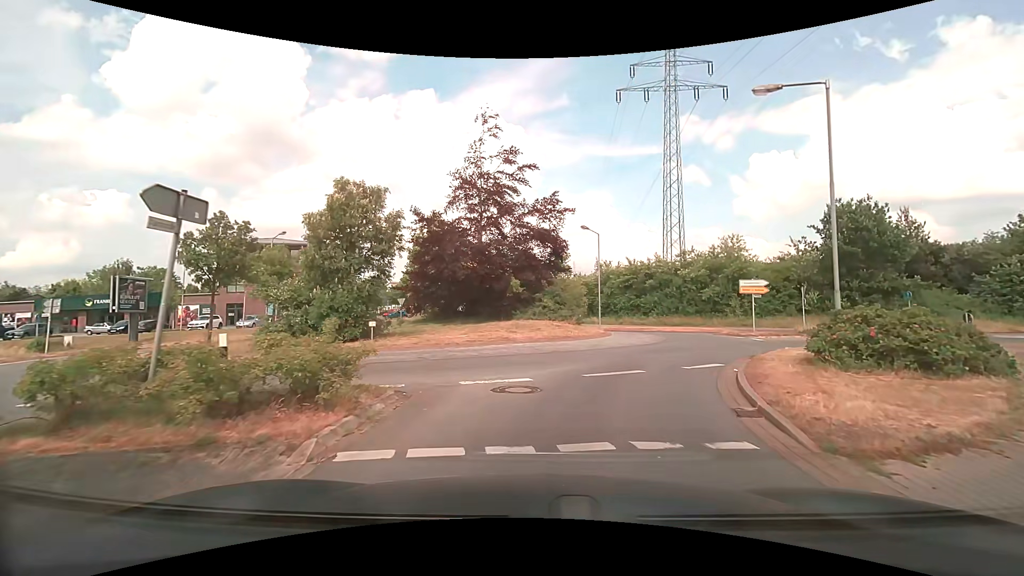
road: residential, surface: asphalt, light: Day
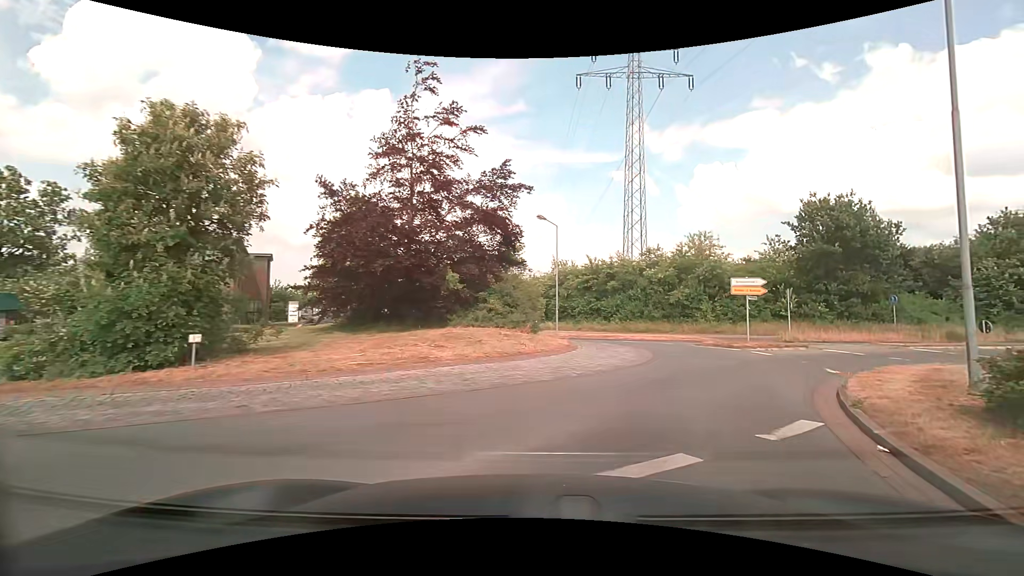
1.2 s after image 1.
(+0.1, +6.2) m; +4°
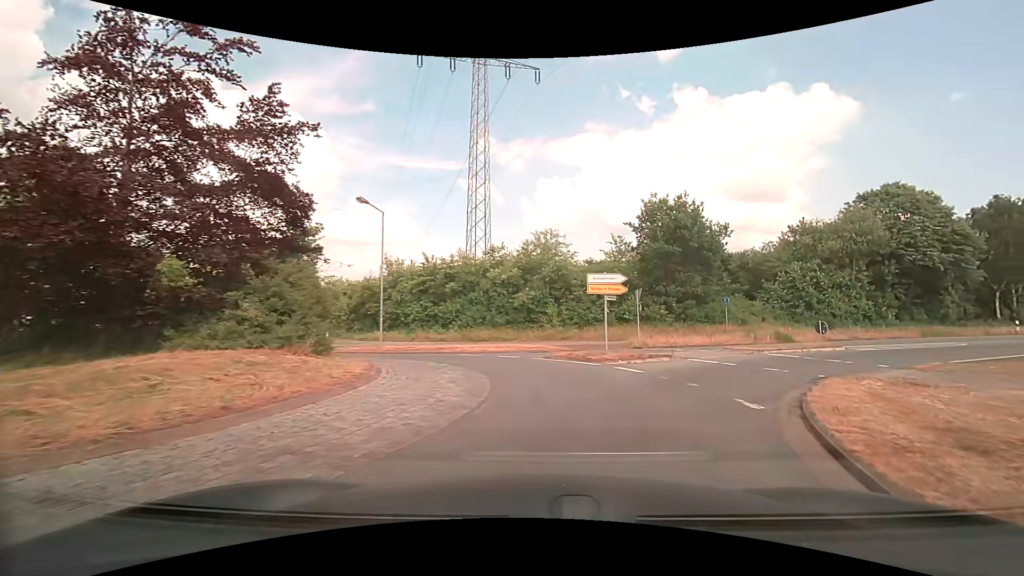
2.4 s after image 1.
(+0.9, +6.1) m; +17°
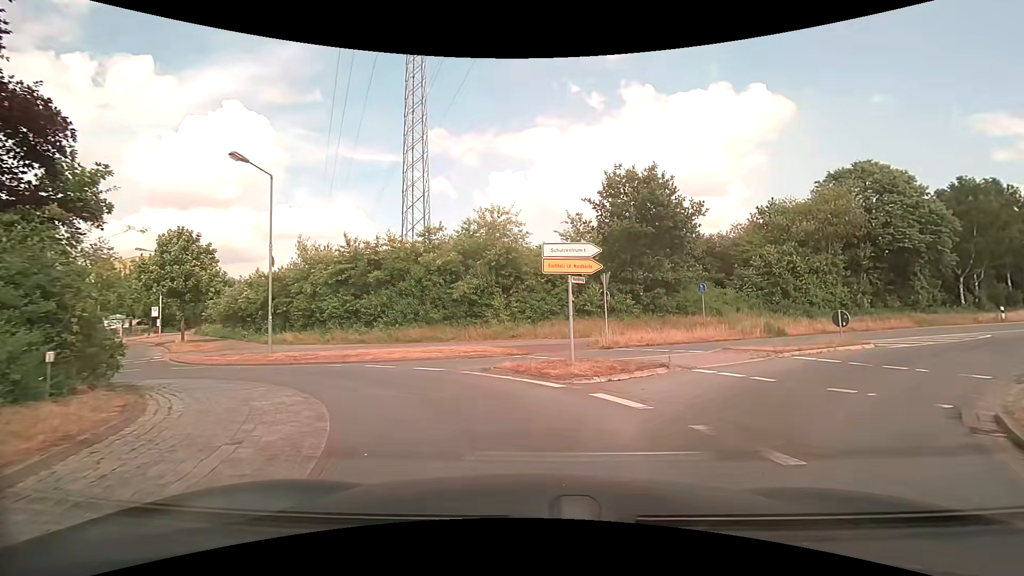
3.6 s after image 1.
(+0.5, +6.2) m; +7°
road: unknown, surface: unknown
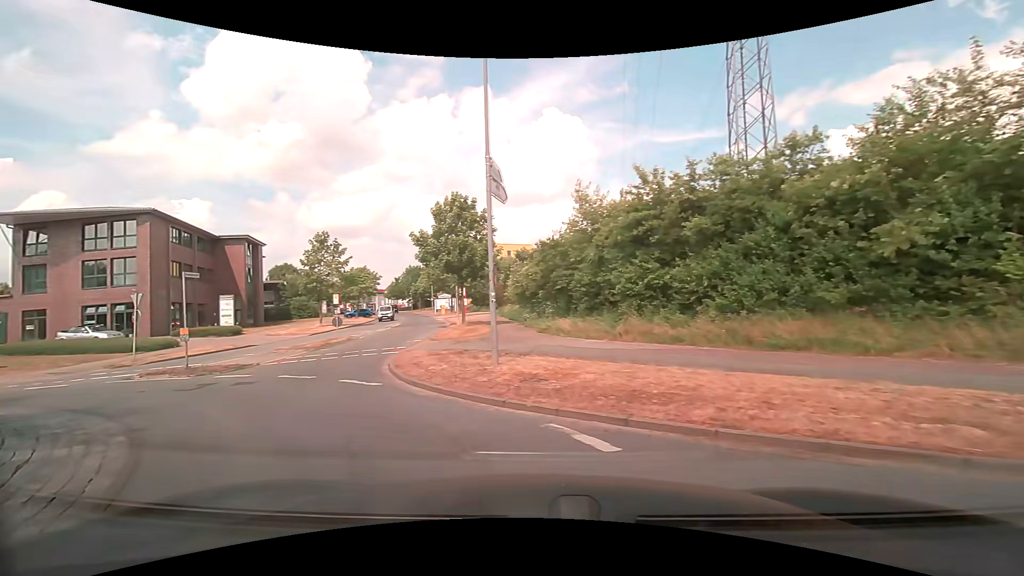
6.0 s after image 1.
(-2.9, +12.3) m; -34°
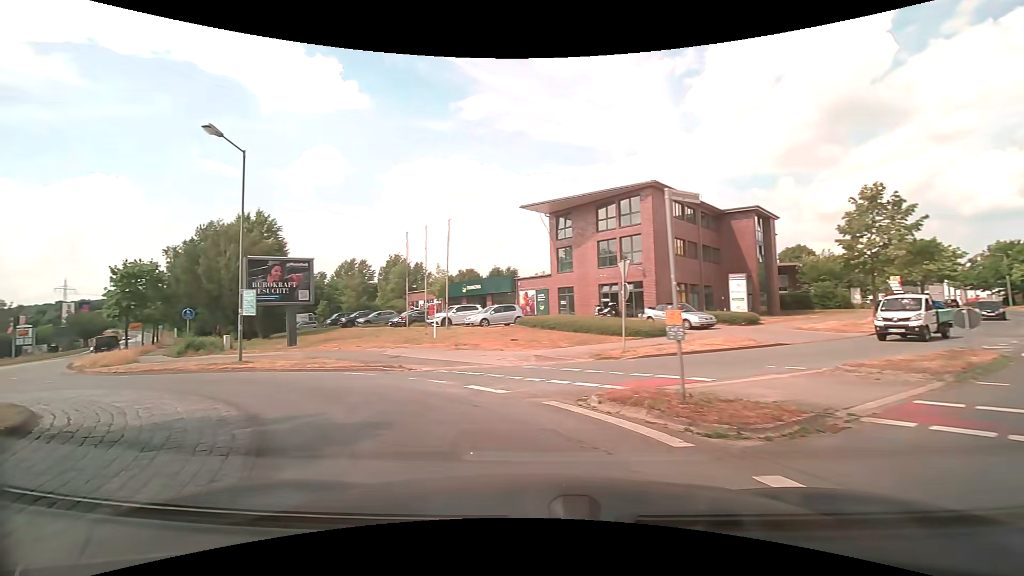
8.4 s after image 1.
(-4.9, +10.2) m; -53°
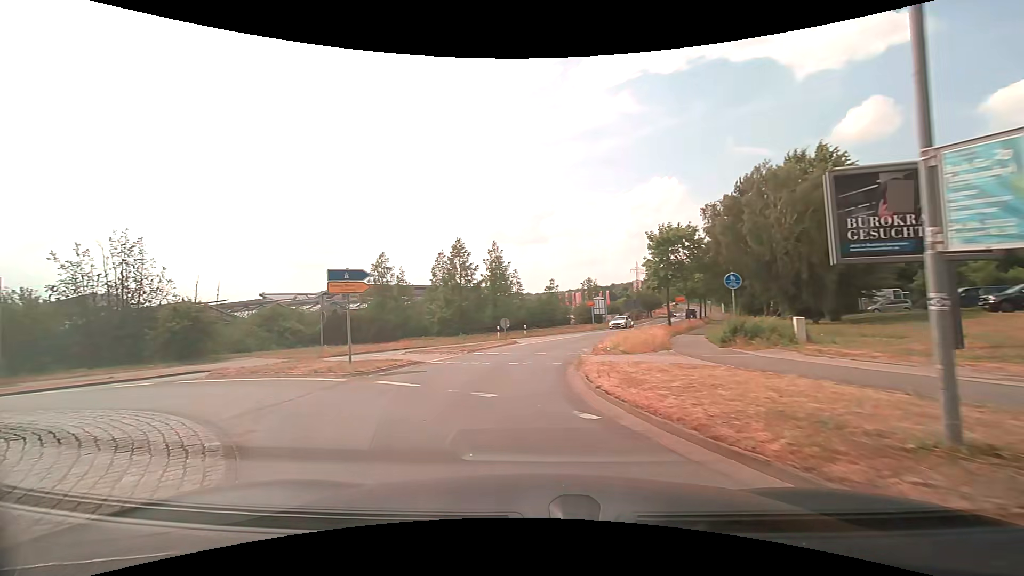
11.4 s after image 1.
(-7.3, +13.2) m; -57°
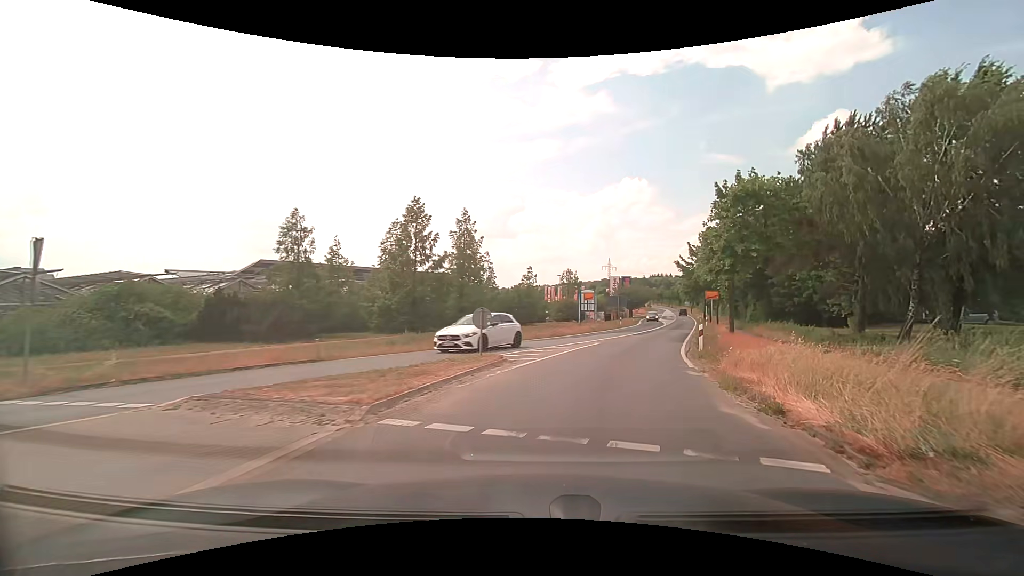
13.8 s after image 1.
(-1.9, +15.1) m; +1°
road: tertiary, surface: asphalt
(+1, +10) (+4, +20) (+7, +29) (+10, +39) (+13, +48) (+17, +57) (+20, +67) (+23, +76) (+26, +86) (+29, +95) m
